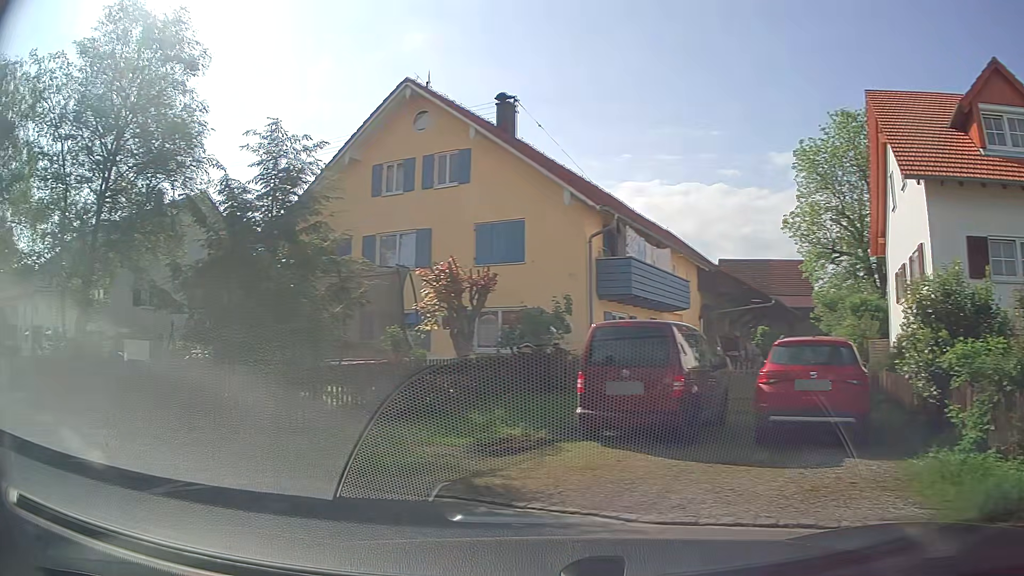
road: residential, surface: asphalt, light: Day
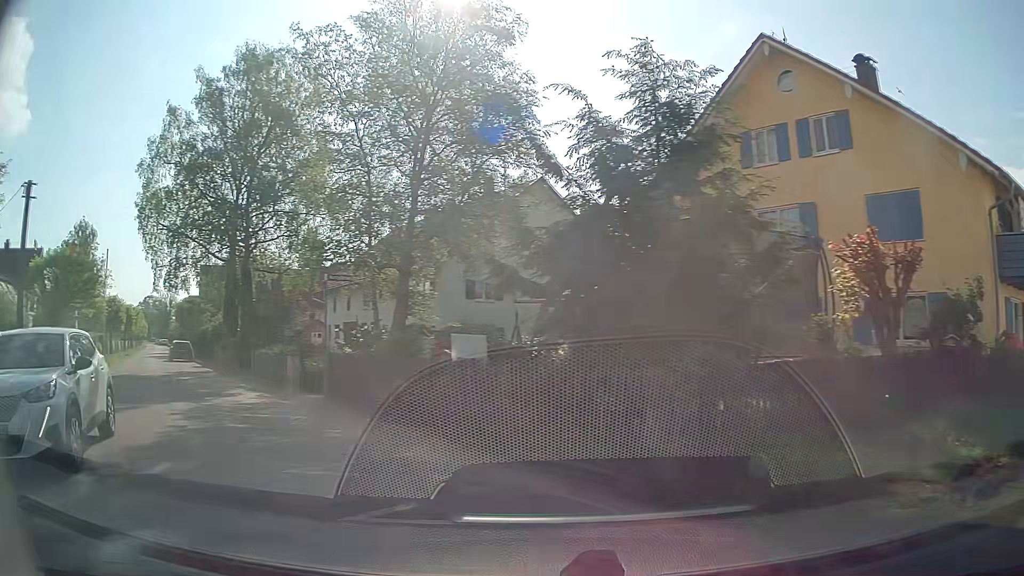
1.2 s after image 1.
(-0.8, +3.0) m; -29°
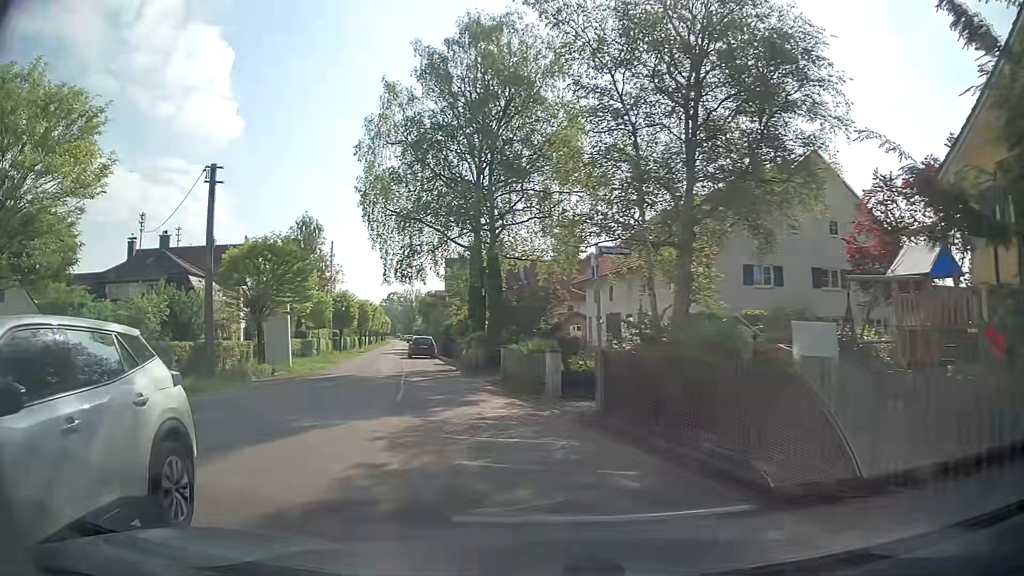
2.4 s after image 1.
(-0.8, +3.8) m; -23°
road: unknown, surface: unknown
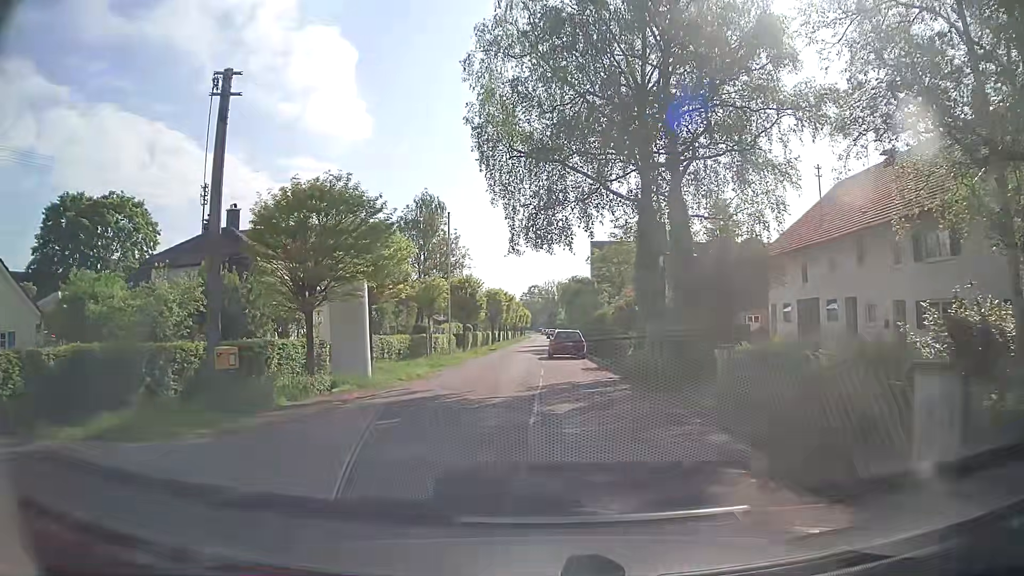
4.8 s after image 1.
(-1.5, +10.2) m; -11°
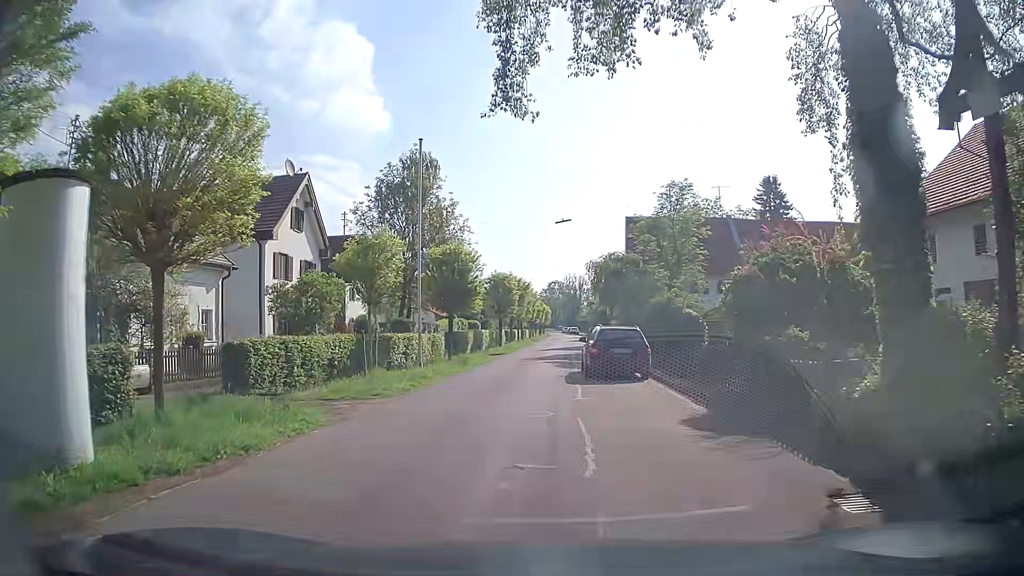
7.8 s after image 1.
(-0.4, +14.6) m; -1°
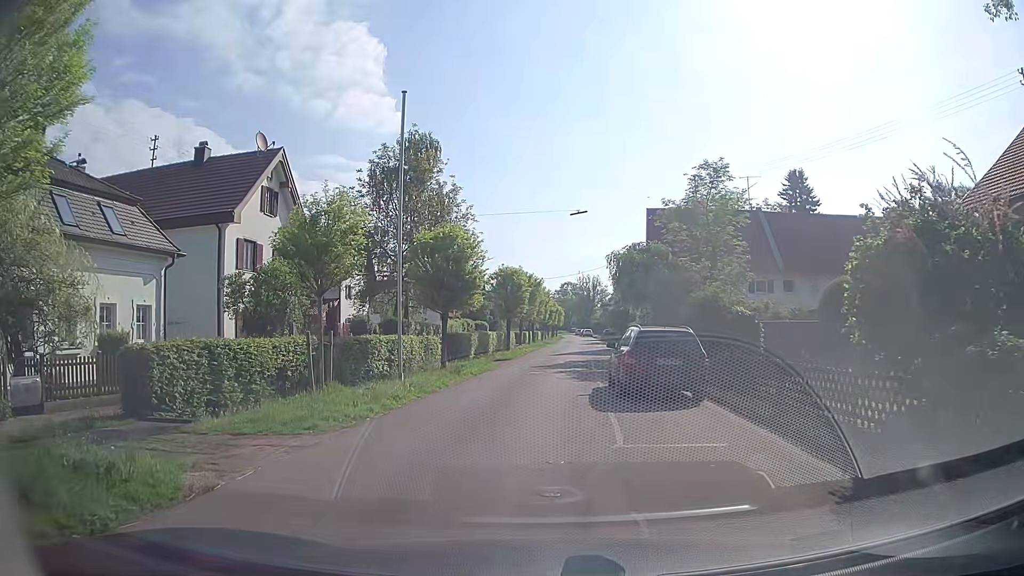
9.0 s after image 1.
(-0.2, +5.1) m; -4°
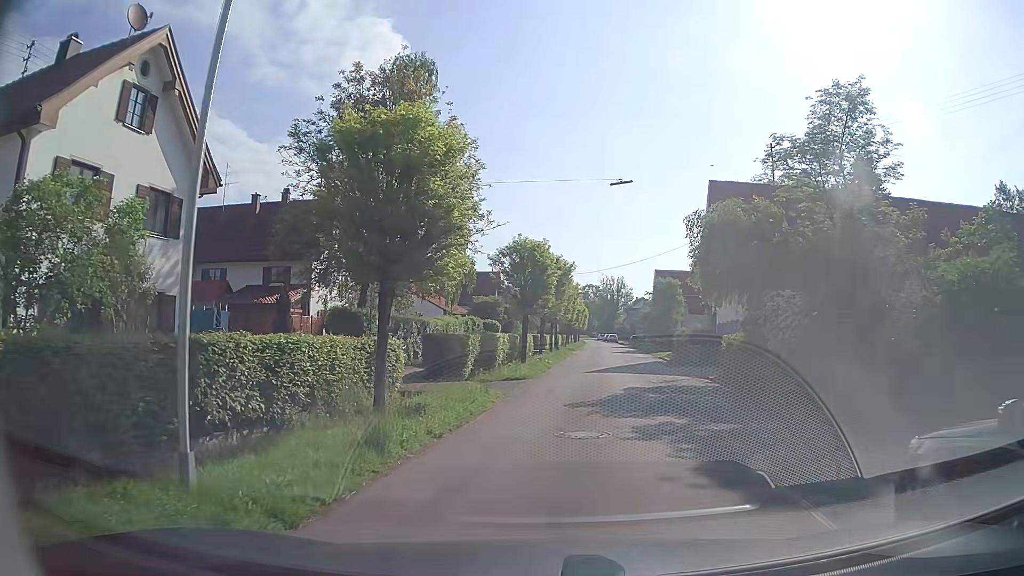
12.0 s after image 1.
(-0.3, +12.6) m; 0°
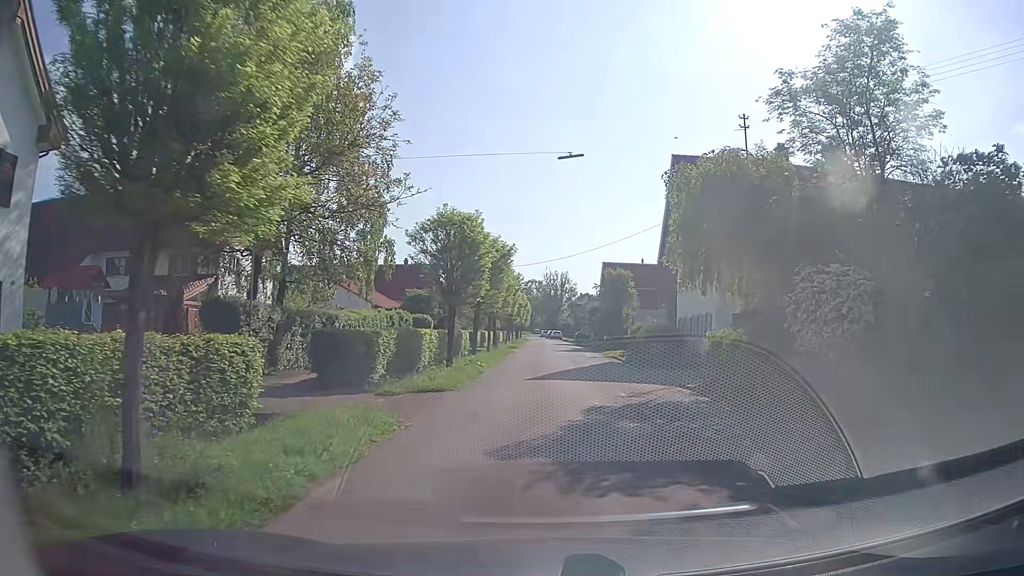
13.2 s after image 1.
(+0.1, +5.5) m; +4°
(+1, +10) (+1, +20) (+2, +30) (+2, +40) (+2, +50) (+2, +60) (+2, +70) (+2, +80) (+2, +90) (+2, +100) m
